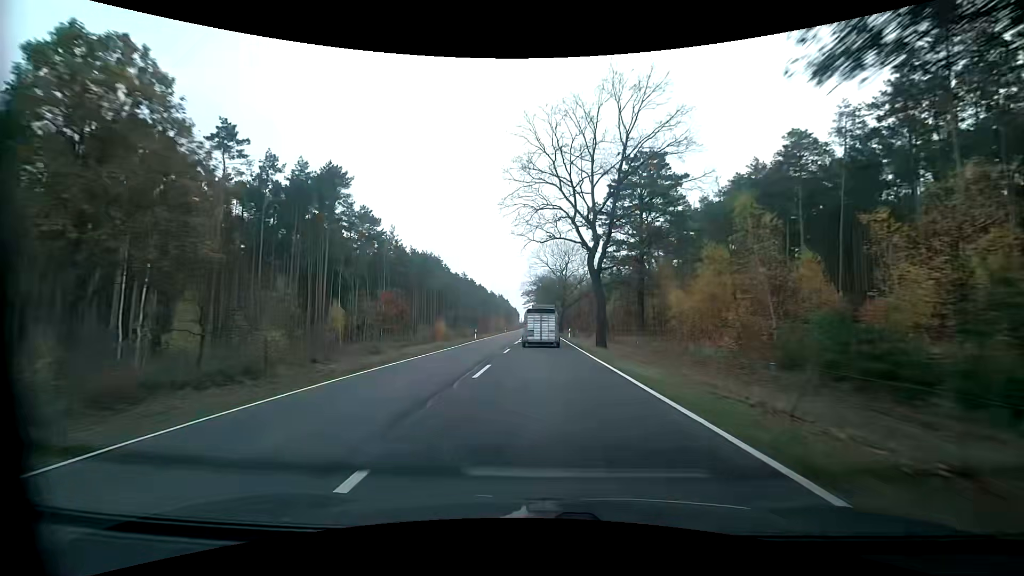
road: primary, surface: asphalt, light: Day
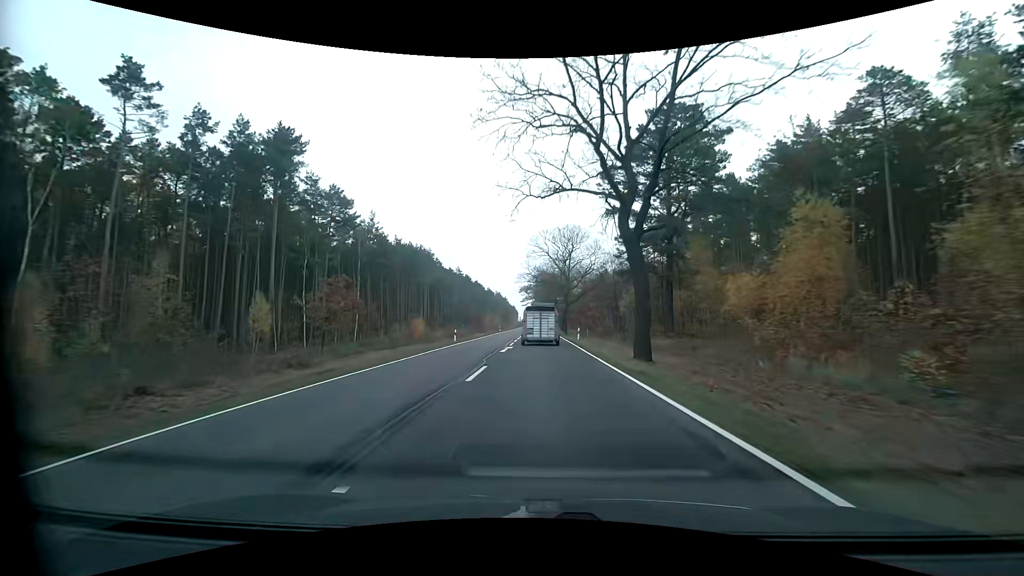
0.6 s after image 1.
(-0.1, +12.6) m; 0°
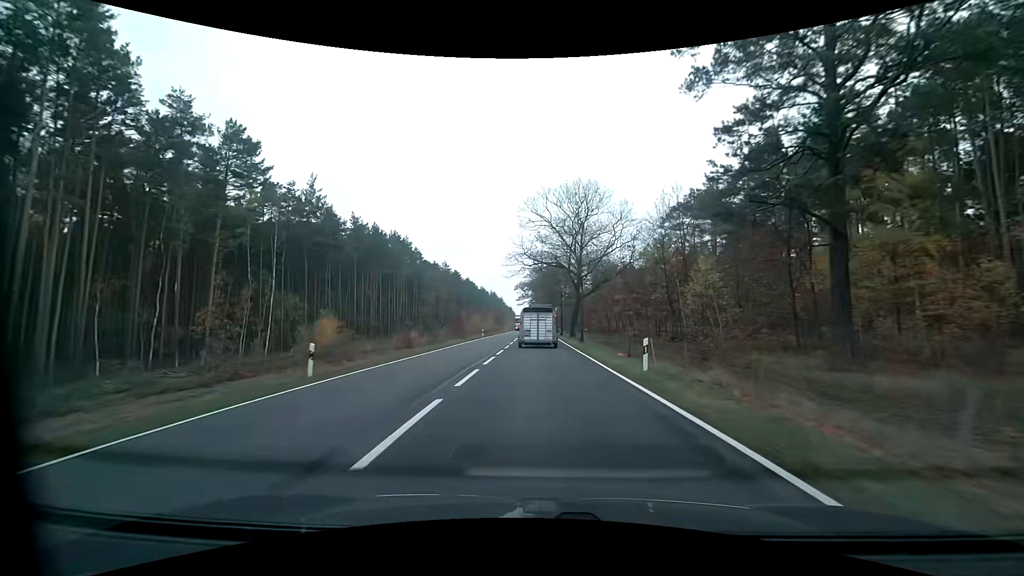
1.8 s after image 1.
(+0.1, +25.1) m; 0°
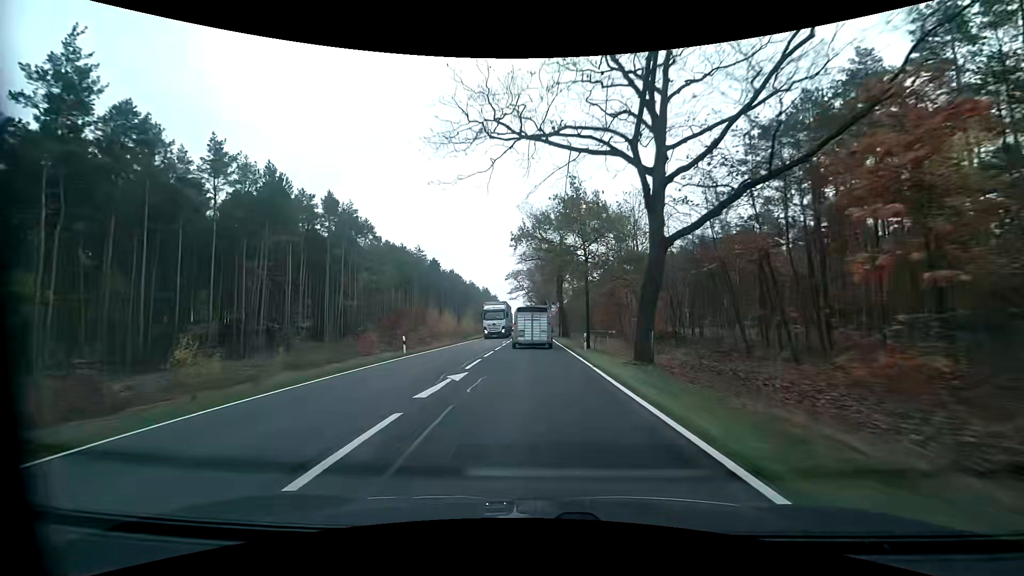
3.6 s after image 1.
(+0.2, +37.2) m; 0°
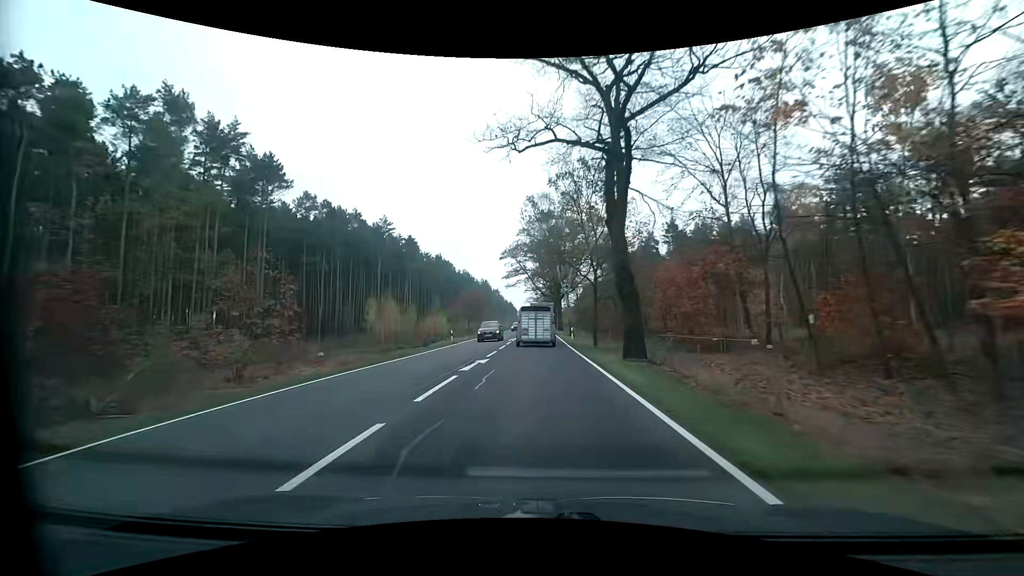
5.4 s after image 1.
(0.0, +36.7) m; 0°
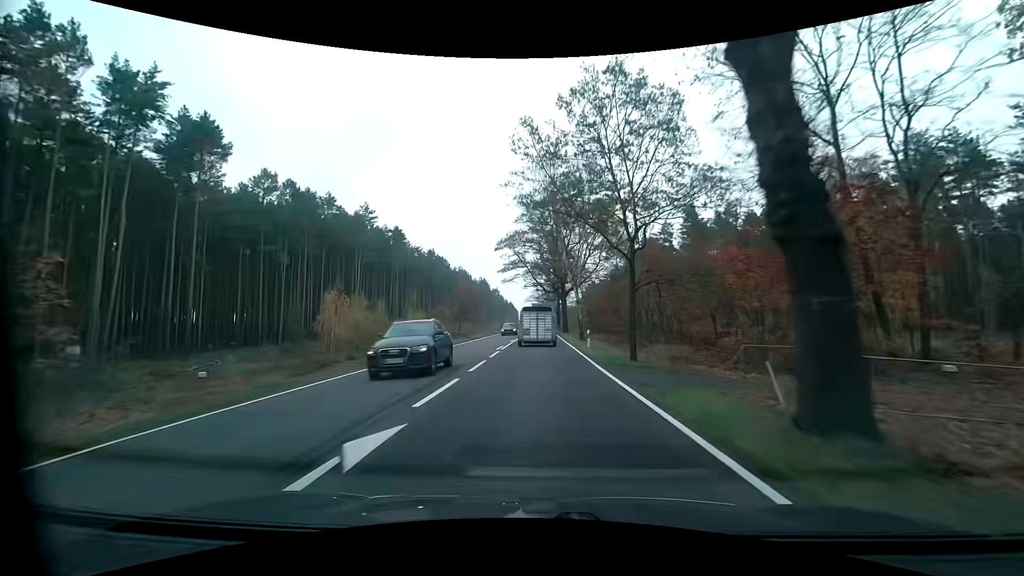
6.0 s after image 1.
(-0.1, +12.2) m; -1°
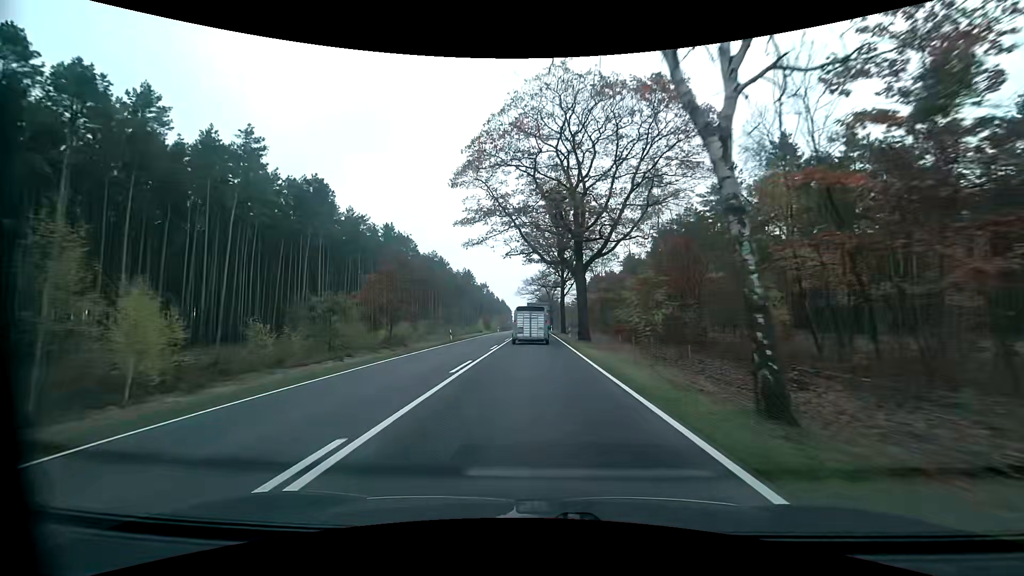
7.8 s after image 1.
(+0.4, +36.5) m; +1°
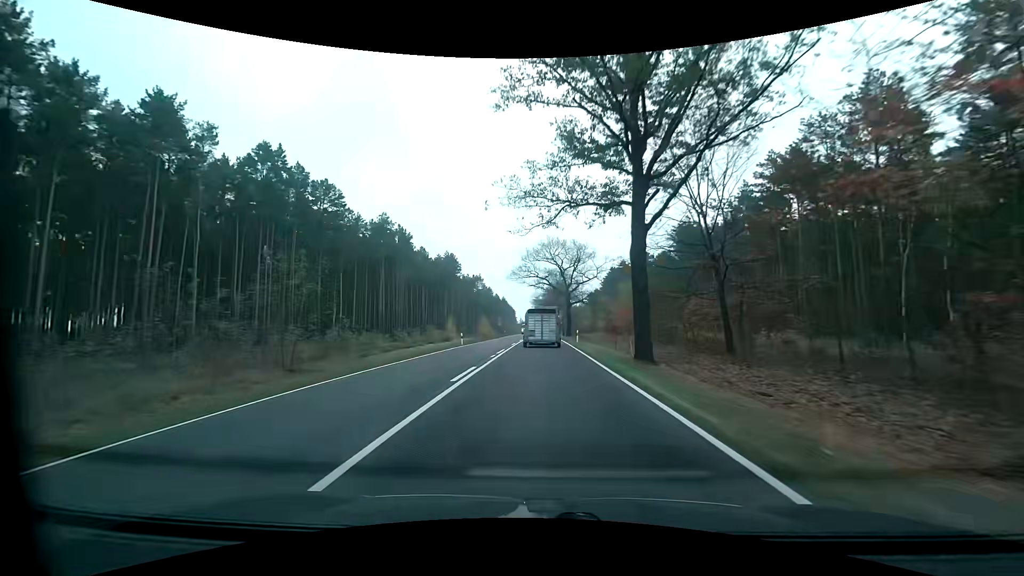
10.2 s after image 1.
(-0.6, +49.1) m; -1°
(0, +10) (0, +20) (0, +30) (0, +40) (0, +50) (+1, +60) (+1, +70) (+1, +80) (+1, +90) (+1, +100) m
